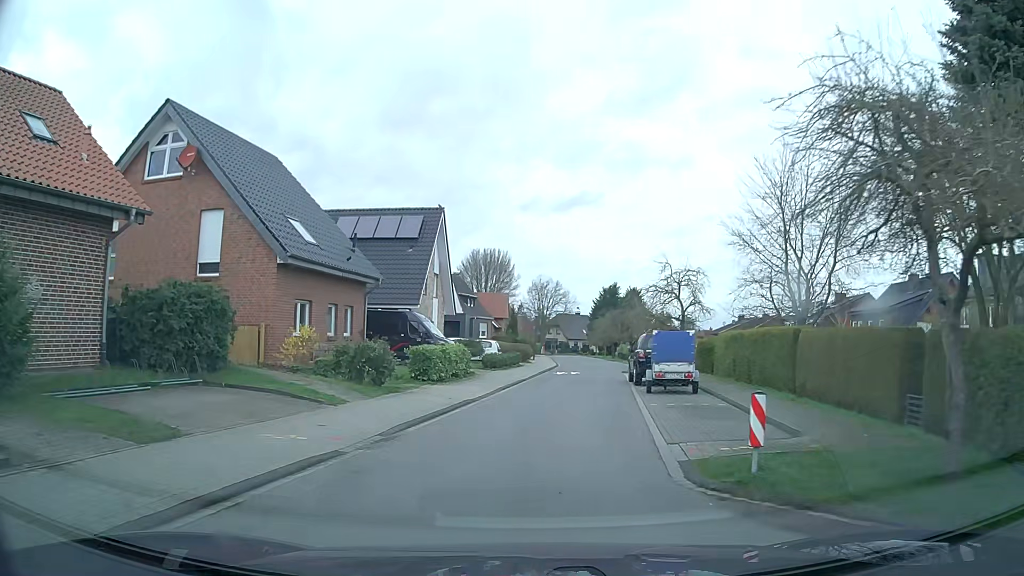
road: residential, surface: asphalt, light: Day
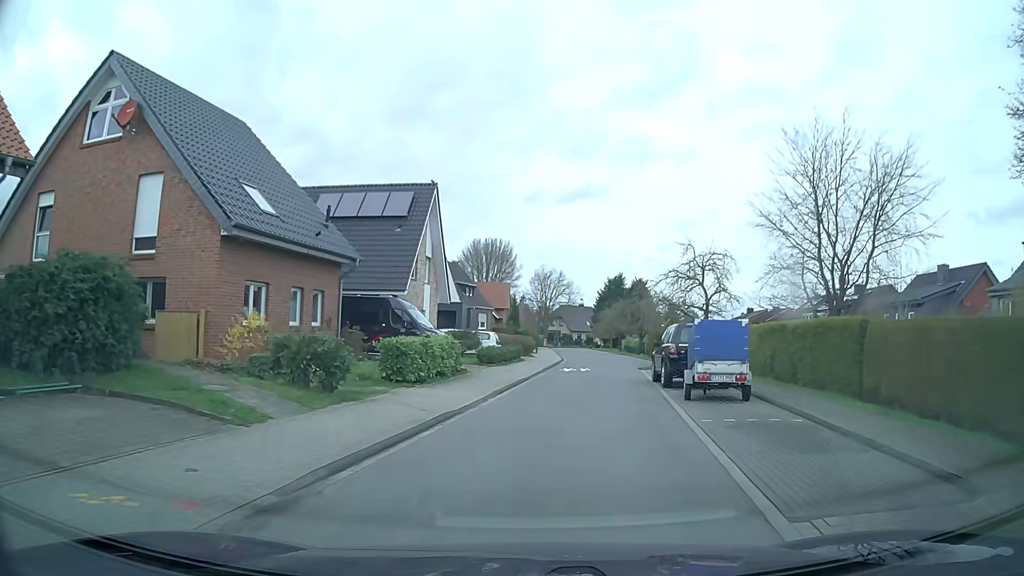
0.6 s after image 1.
(0.0, +4.5) m; 0°
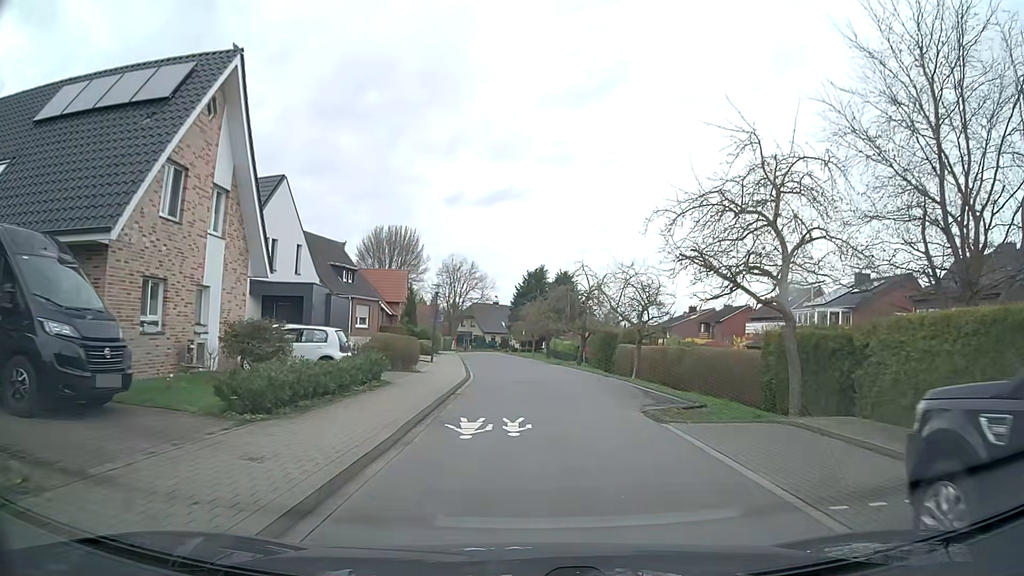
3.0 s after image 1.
(+0.8, +18.2) m; +7°
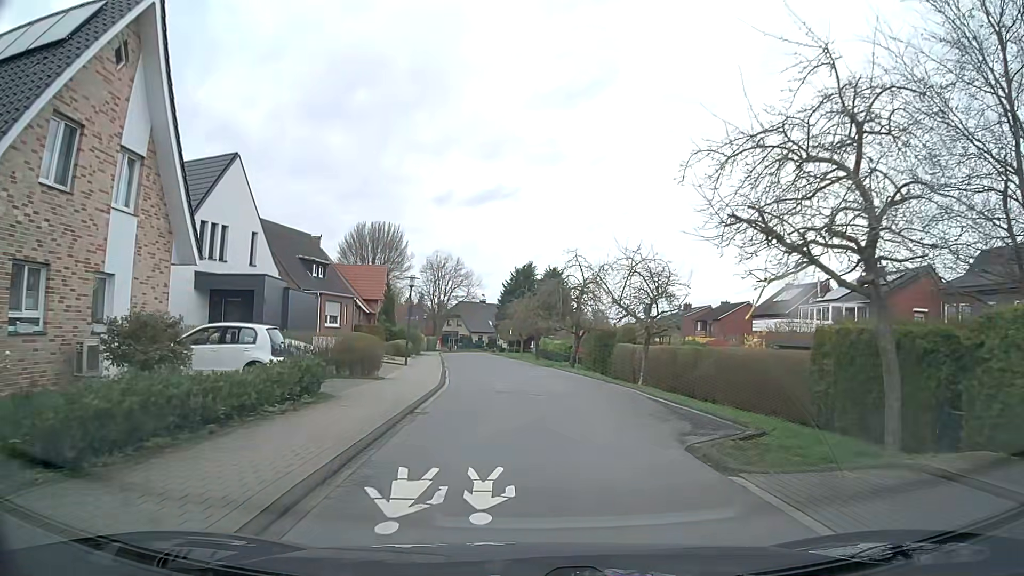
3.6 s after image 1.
(+0.1, +4.6) m; +1°
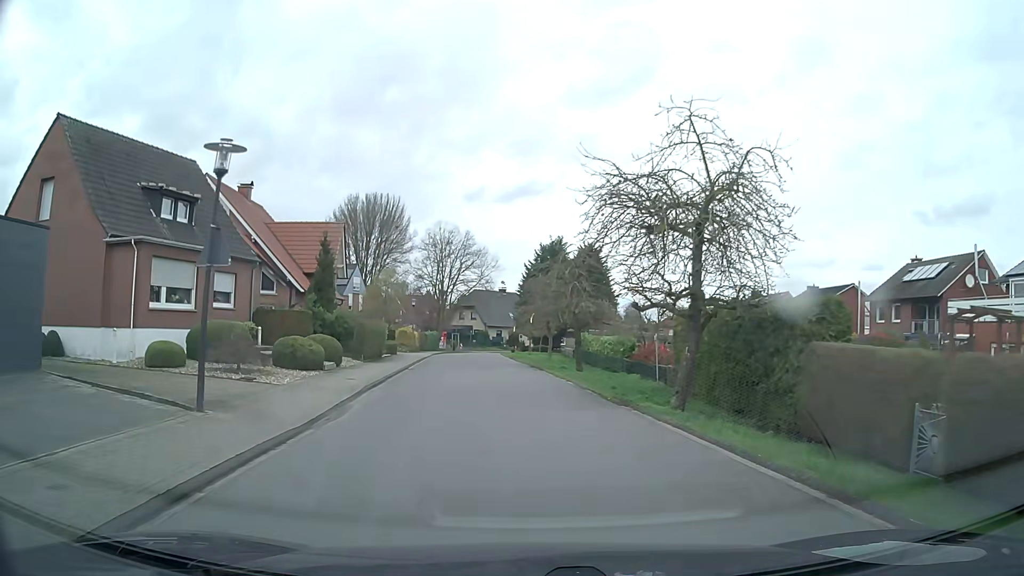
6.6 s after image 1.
(-0.3, +23.1) m; -3°
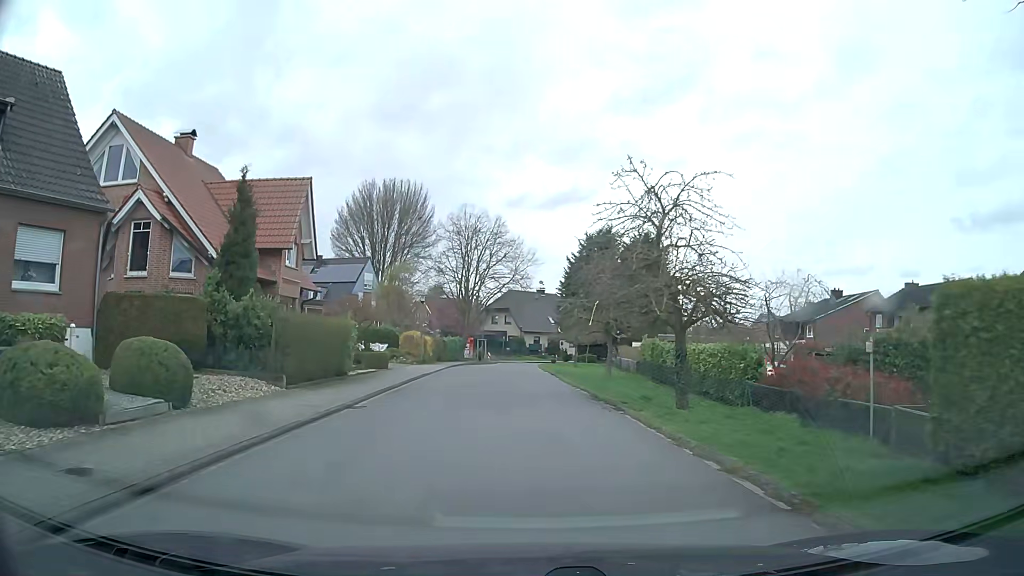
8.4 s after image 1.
(-0.4, +13.9) m; -3°
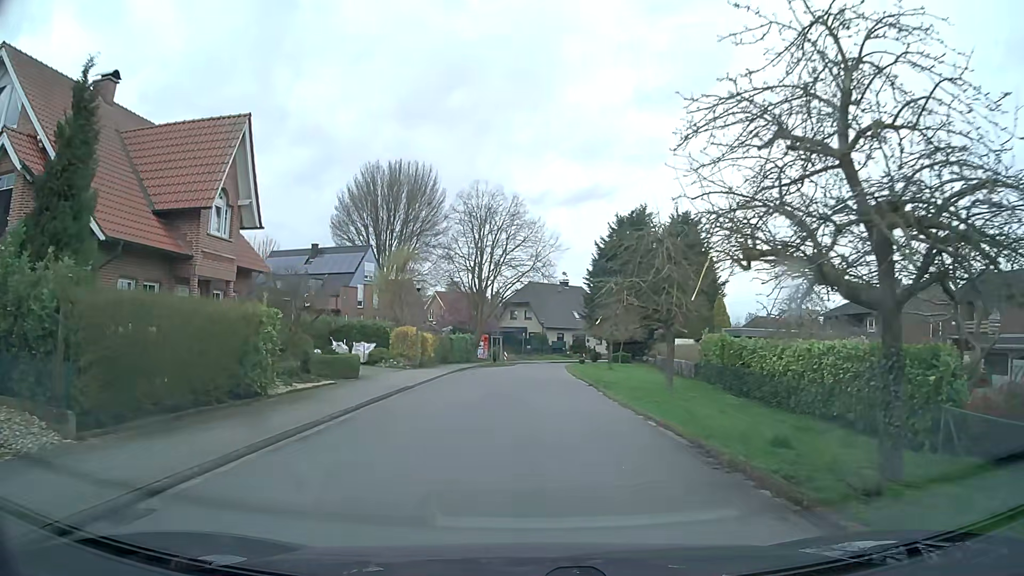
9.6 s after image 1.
(-0.2, +9.2) m; -2°
